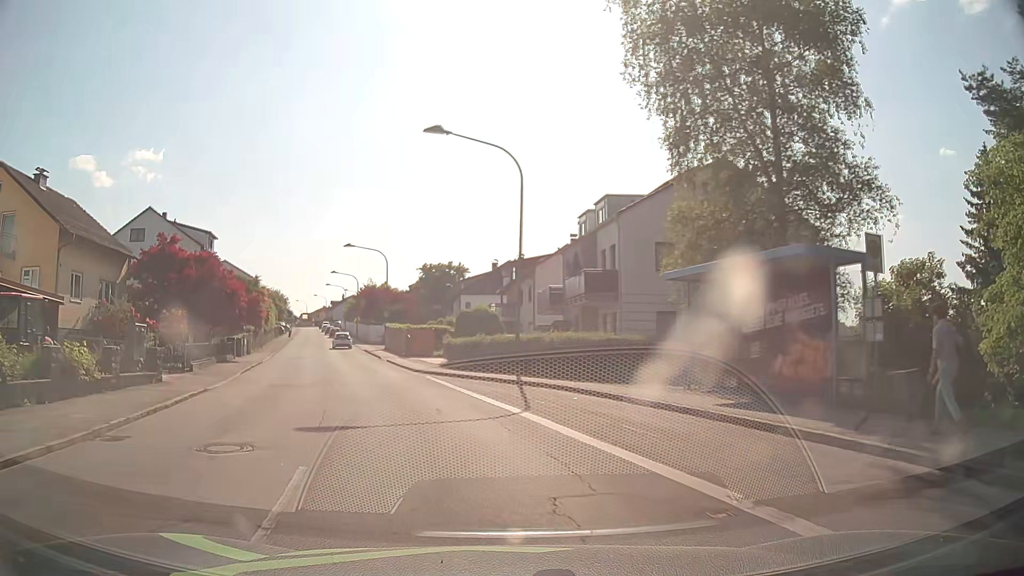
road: unclassified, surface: asphalt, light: Day
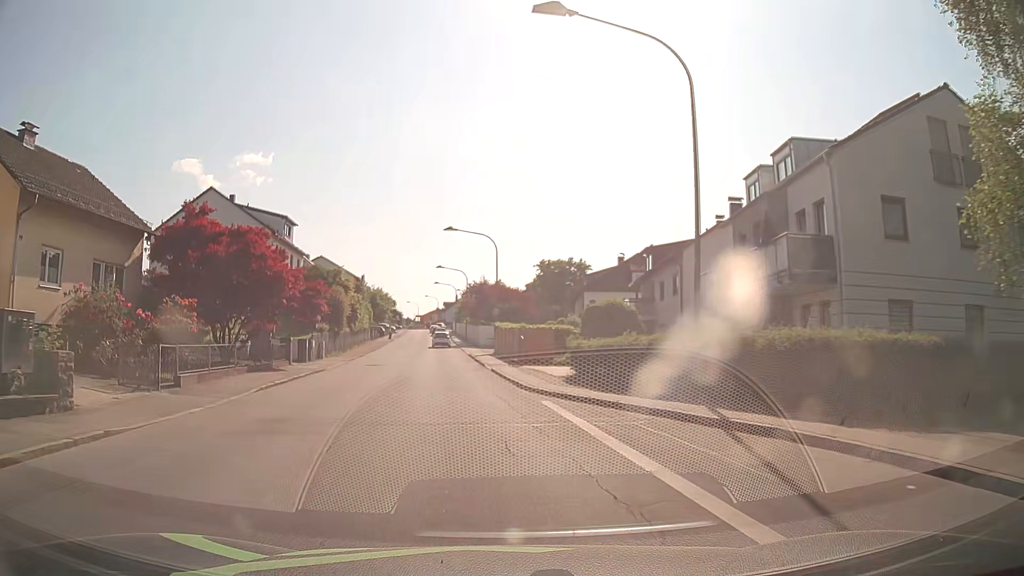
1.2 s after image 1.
(-0.9, +10.3) m; -10°
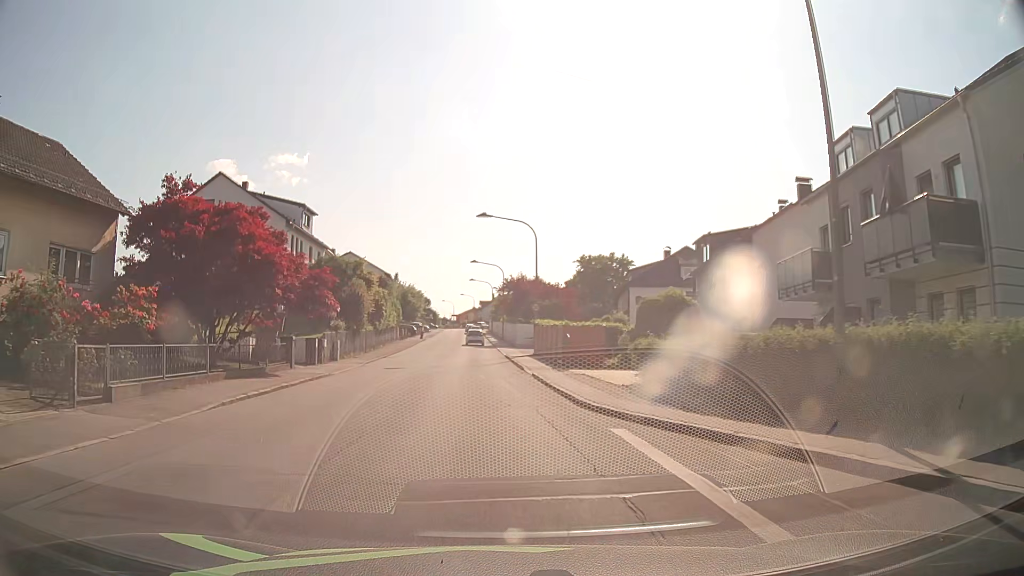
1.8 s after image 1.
(-0.1, +5.3) m; -3°
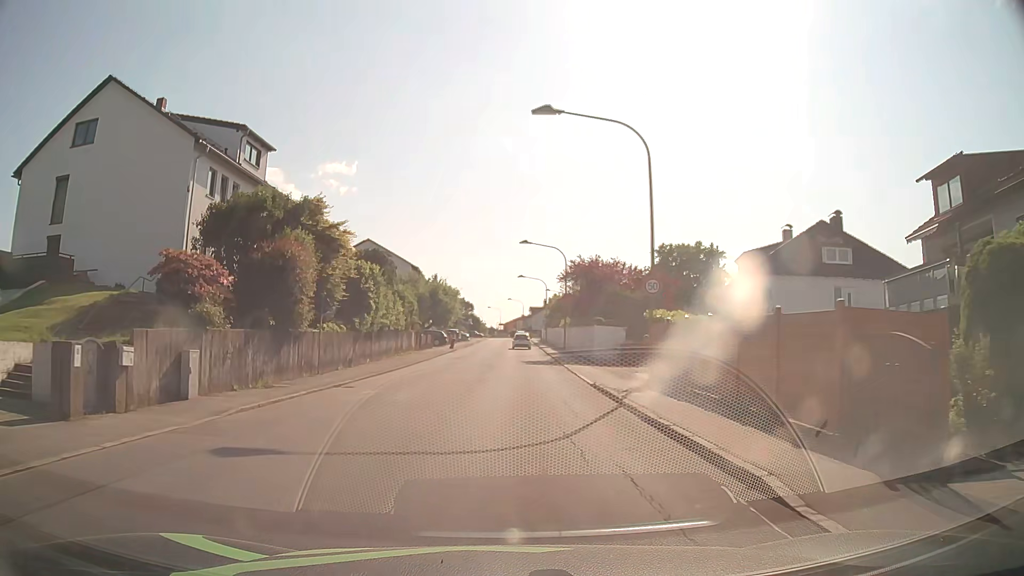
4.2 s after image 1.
(-1.2, +22.2) m; -5°
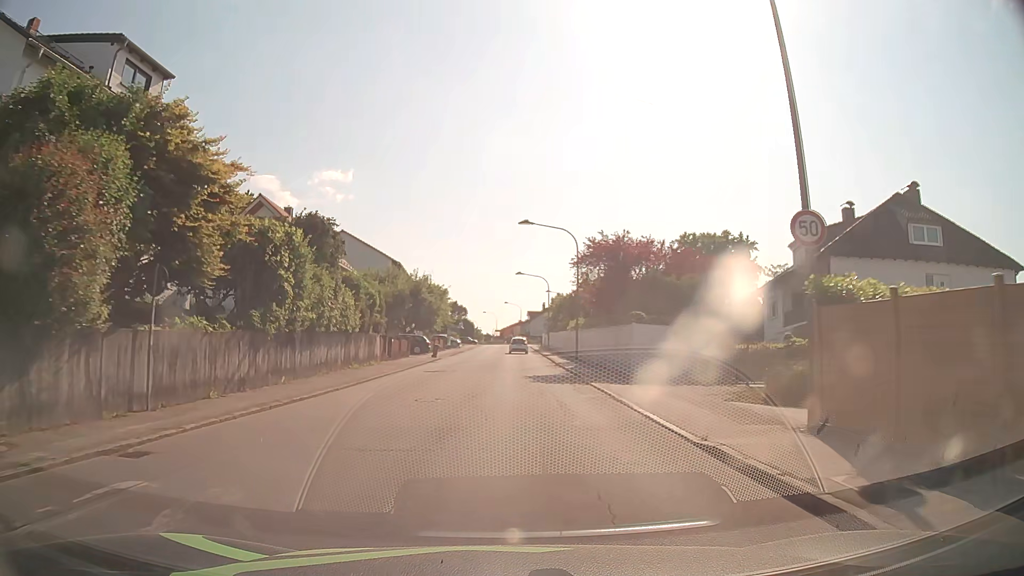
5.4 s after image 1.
(0.0, +12.0) m; +1°
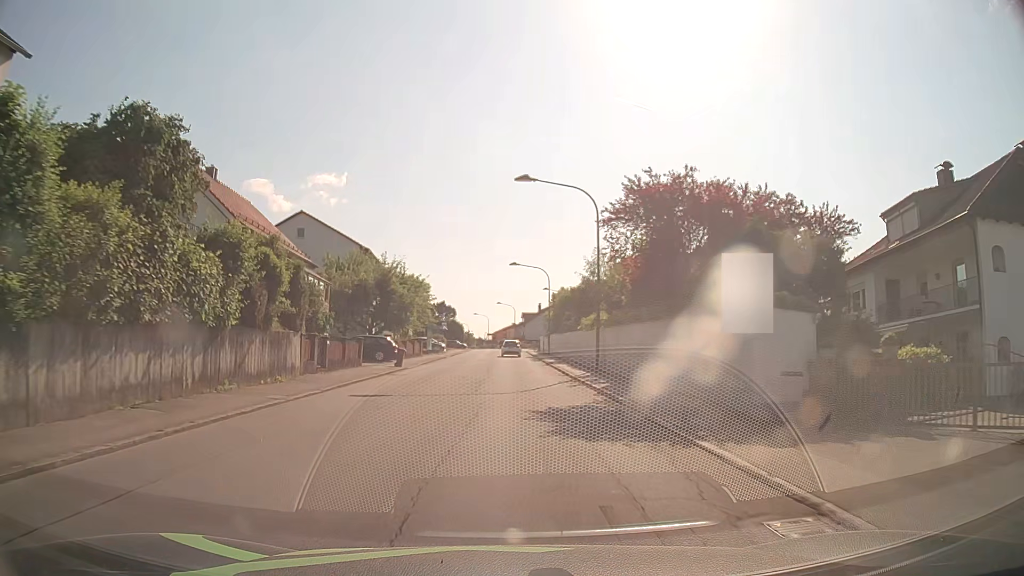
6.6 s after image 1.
(0.0, +13.1) m; 0°
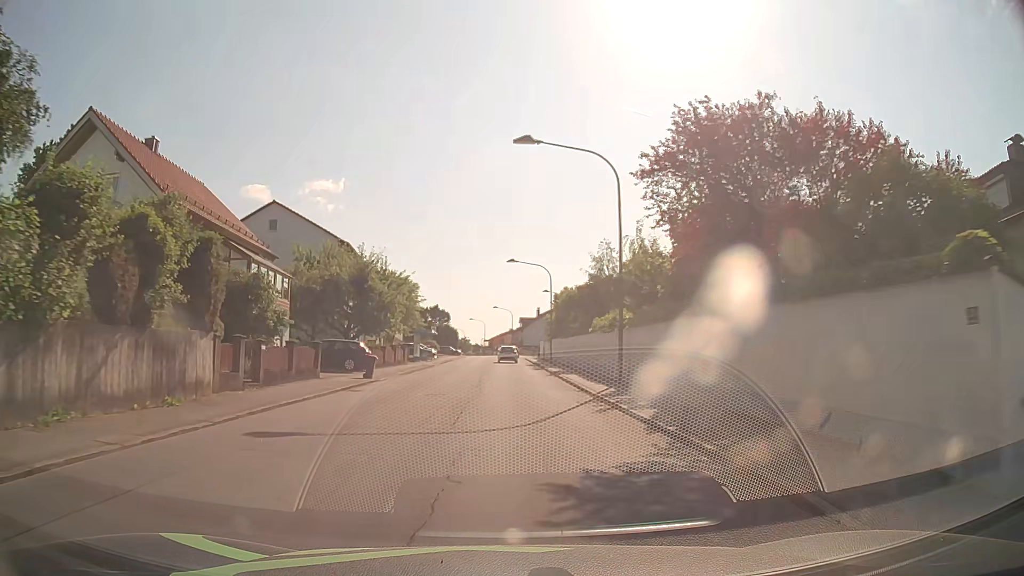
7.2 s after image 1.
(0.0, +7.0) m; 0°
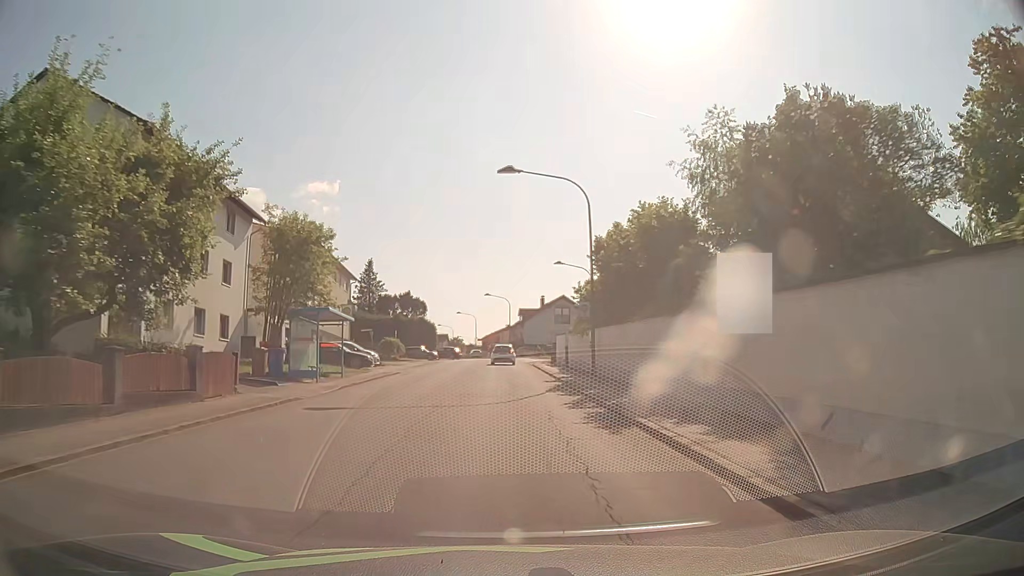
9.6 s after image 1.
(+0.3, +31.2) m; +1°
(0, +10) (0, +20) (0, +30) (0, +40) (0, +50) (-1, +60) (-1, +70) (-2, +80) (-3, +90) (-4, +100) m
